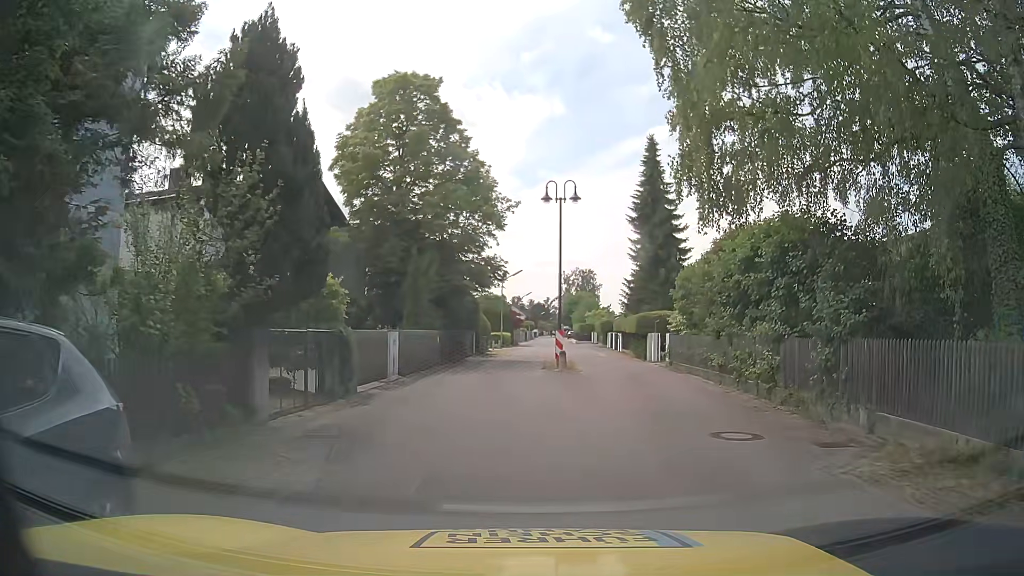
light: Day
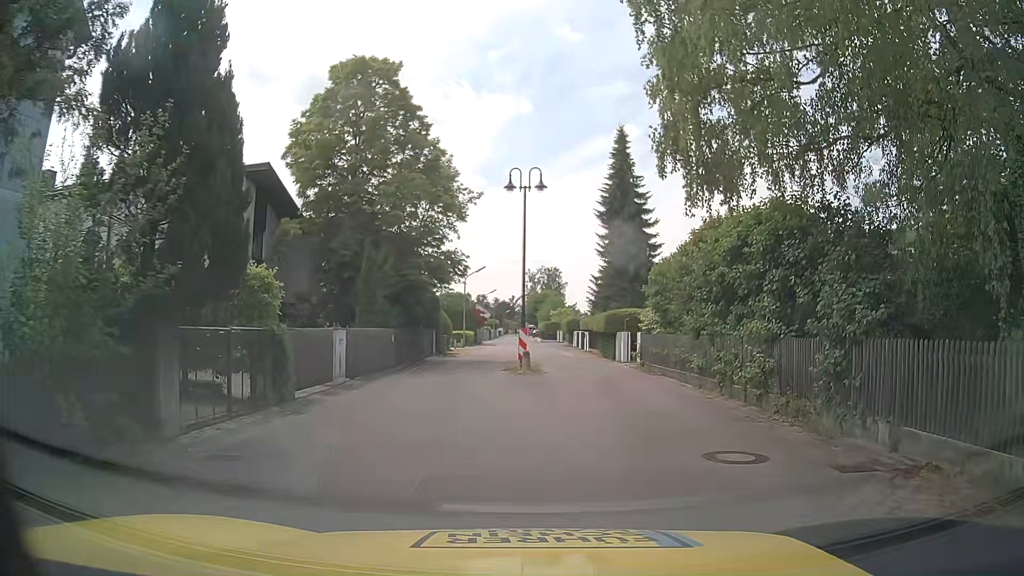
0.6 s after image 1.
(0.0, +1.7) m; +3°
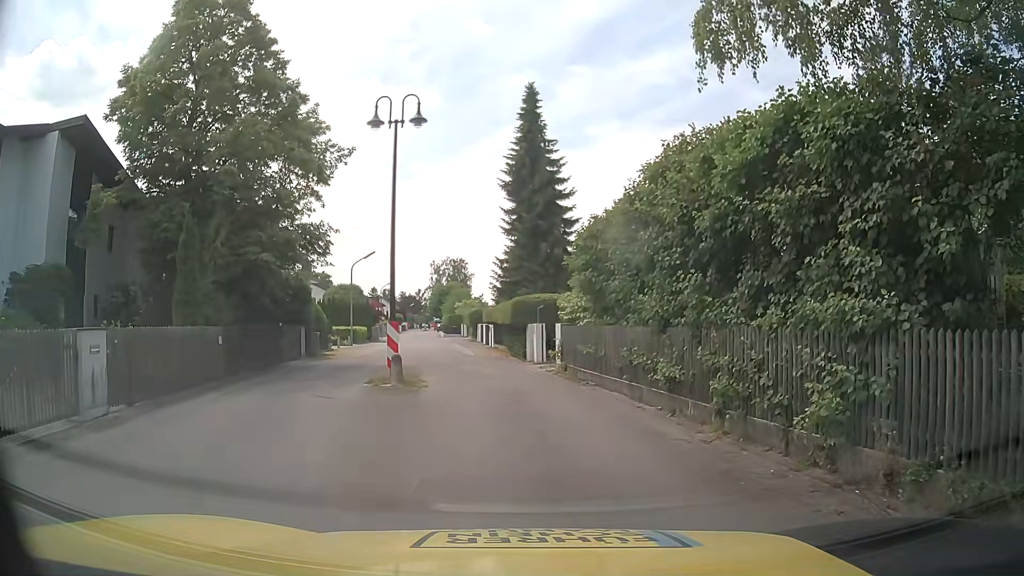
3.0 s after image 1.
(+0.5, +6.7) m; +6°
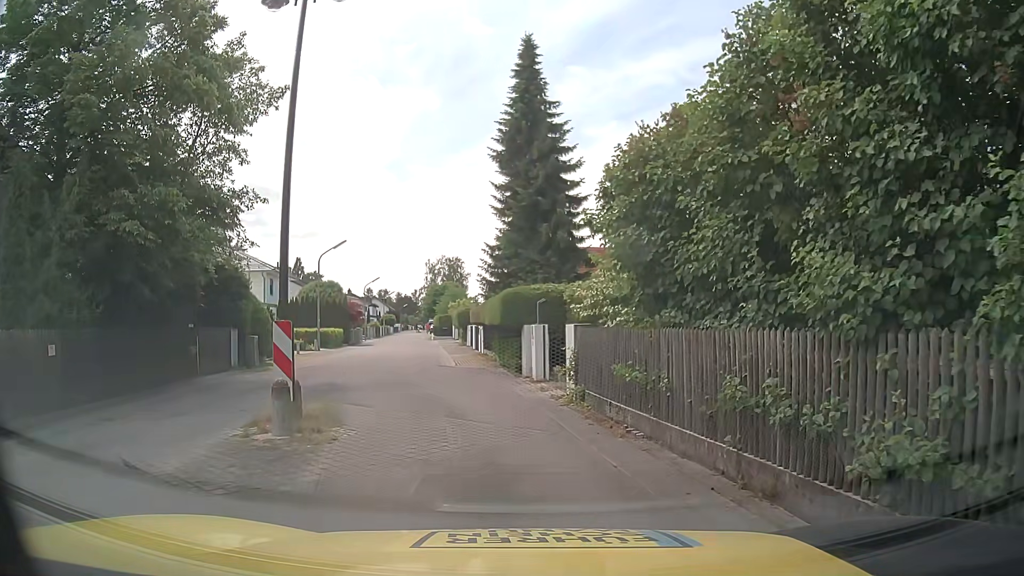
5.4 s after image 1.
(+0.3, +6.6) m; +2°
